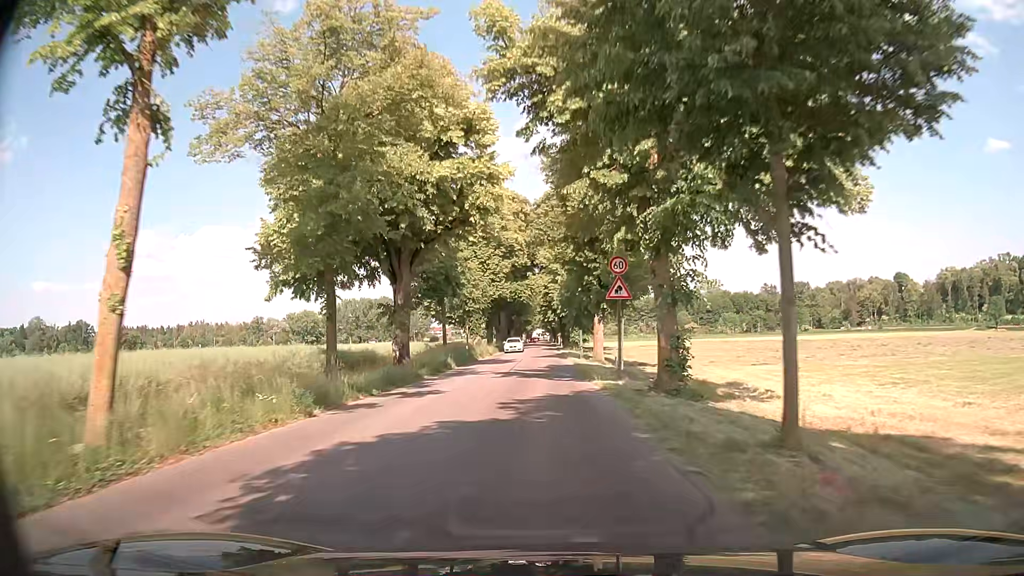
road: tertiary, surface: asphalt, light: Day
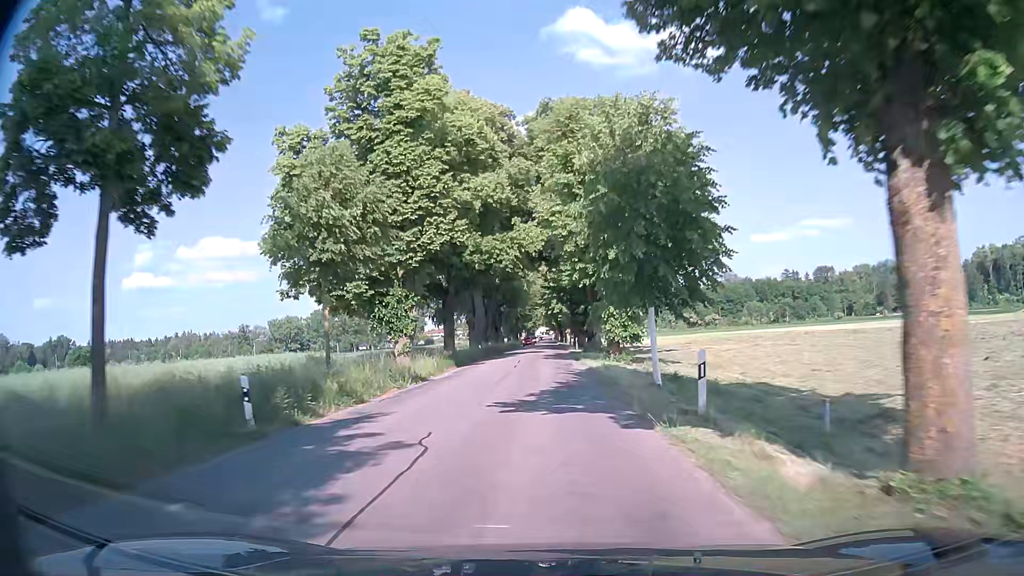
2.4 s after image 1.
(+0.3, +35.5) m; +1°
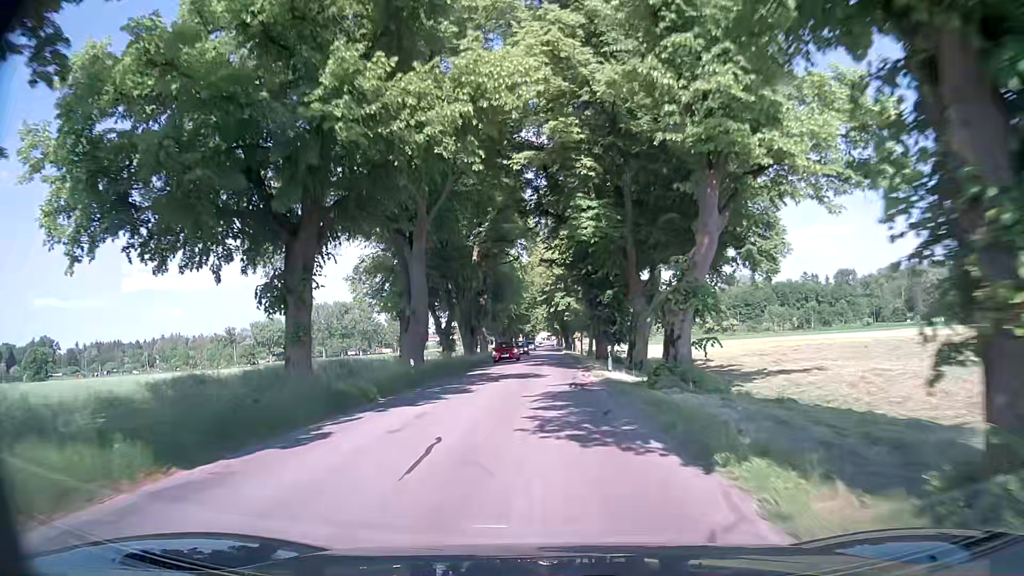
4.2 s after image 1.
(-0.2, +27.3) m; -1°
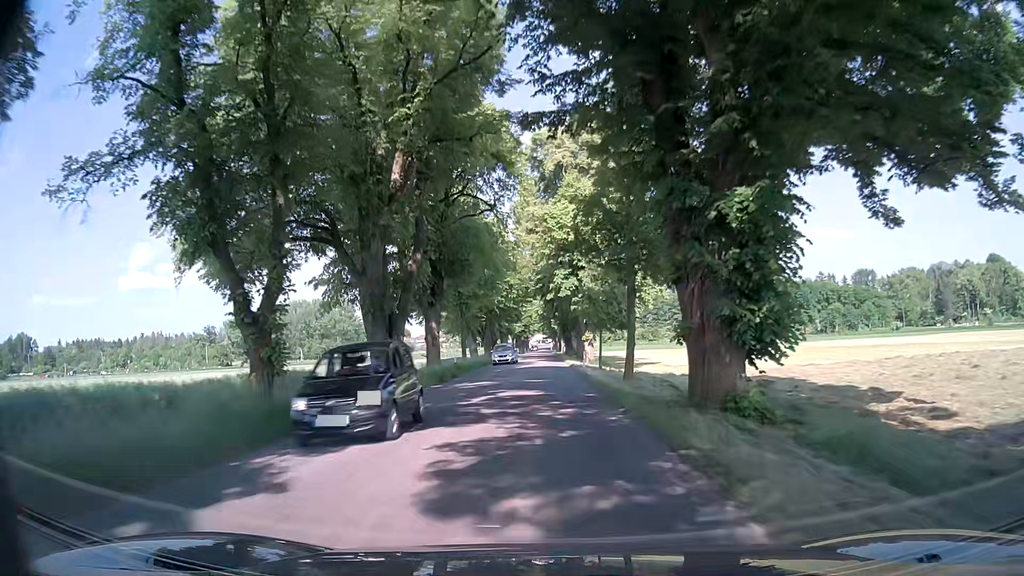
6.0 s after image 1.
(+0.2, +27.5) m; +1°
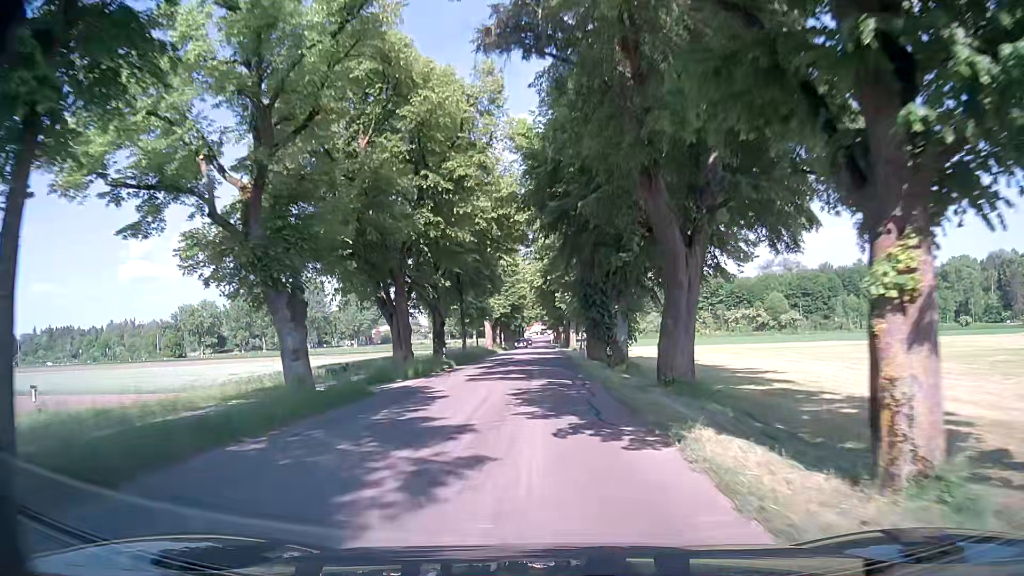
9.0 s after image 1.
(0.0, +45.9) m; 0°
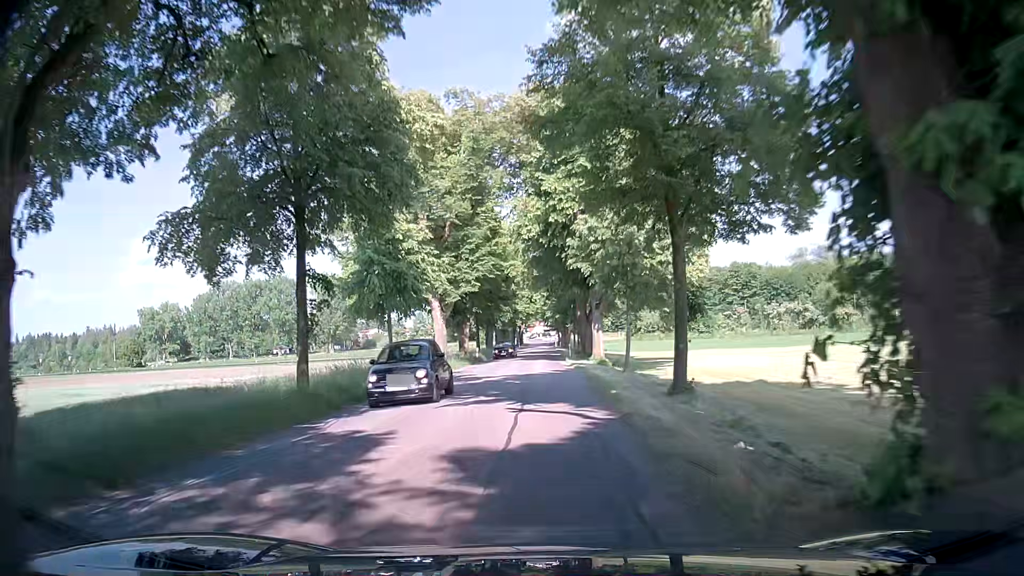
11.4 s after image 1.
(0.0, +36.0) m; 0°
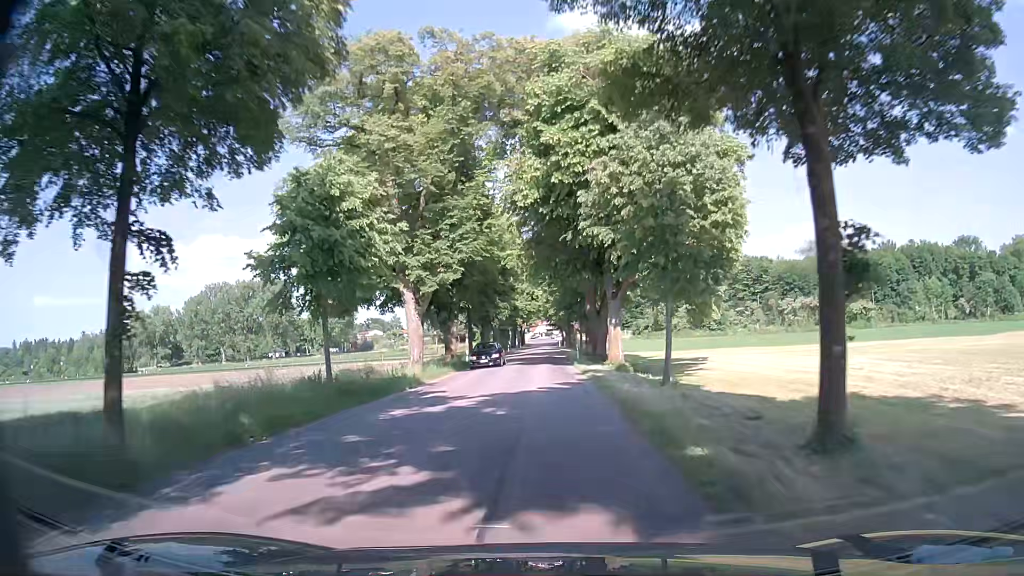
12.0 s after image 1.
(-0.1, +8.8) m; -2°
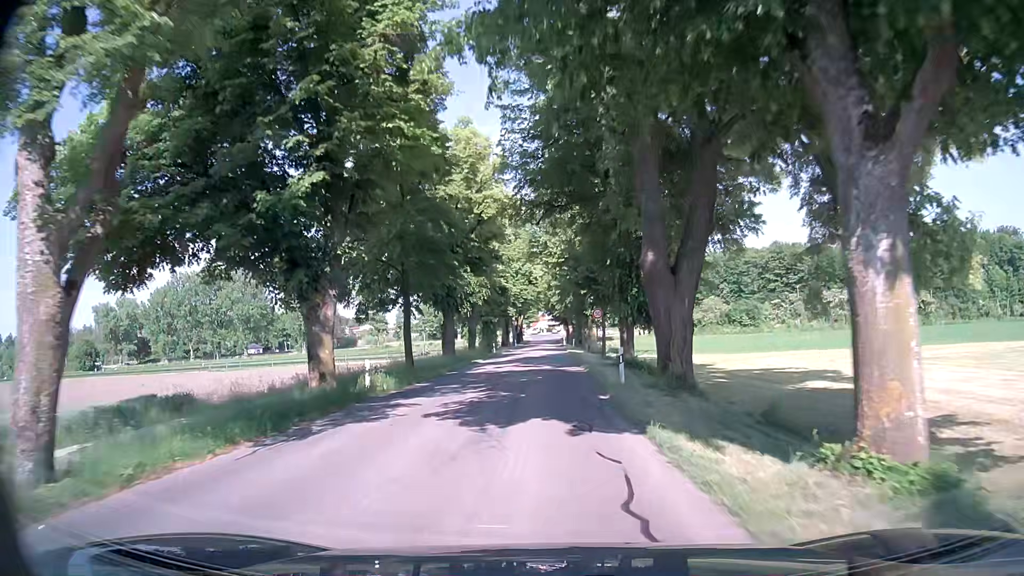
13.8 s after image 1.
(+0.3, +25.9) m; +1°
(0, +10) (0, +20) (0, +30) (0, +40) (0, +50) (0, +60) (0, +70) (+1, +80) (+1, +90) (+1, +100) m
